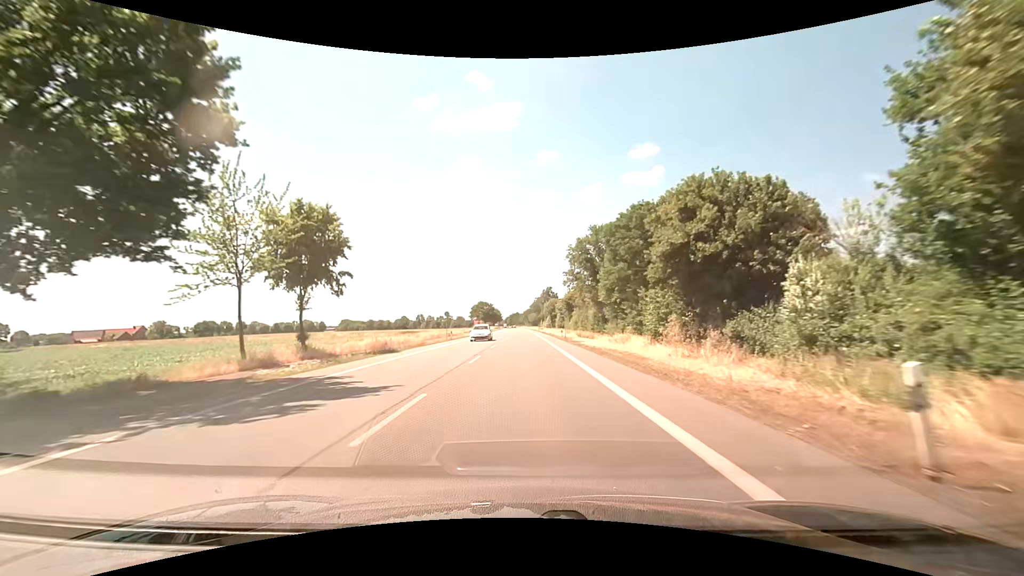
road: primary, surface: asphalt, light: Day
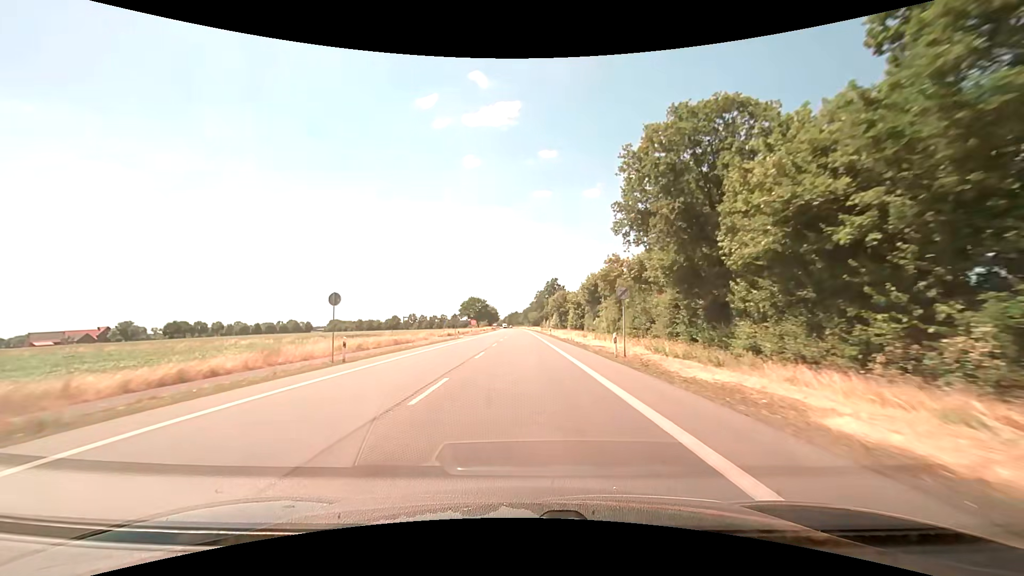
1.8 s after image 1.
(0.0, +32.9) m; 0°
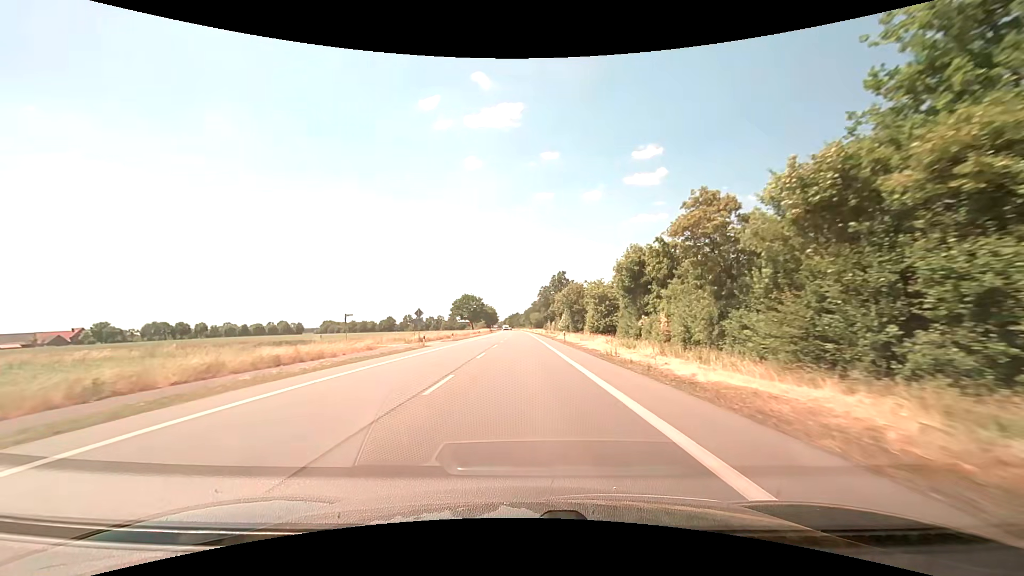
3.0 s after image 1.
(0.0, +22.8) m; 0°
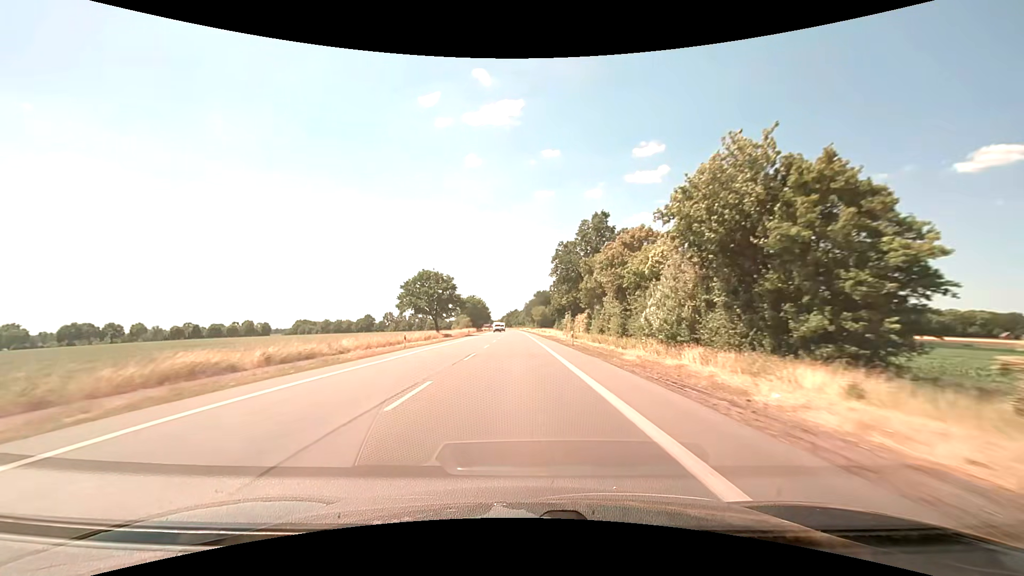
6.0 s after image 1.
(-0.3, +62.1) m; 0°
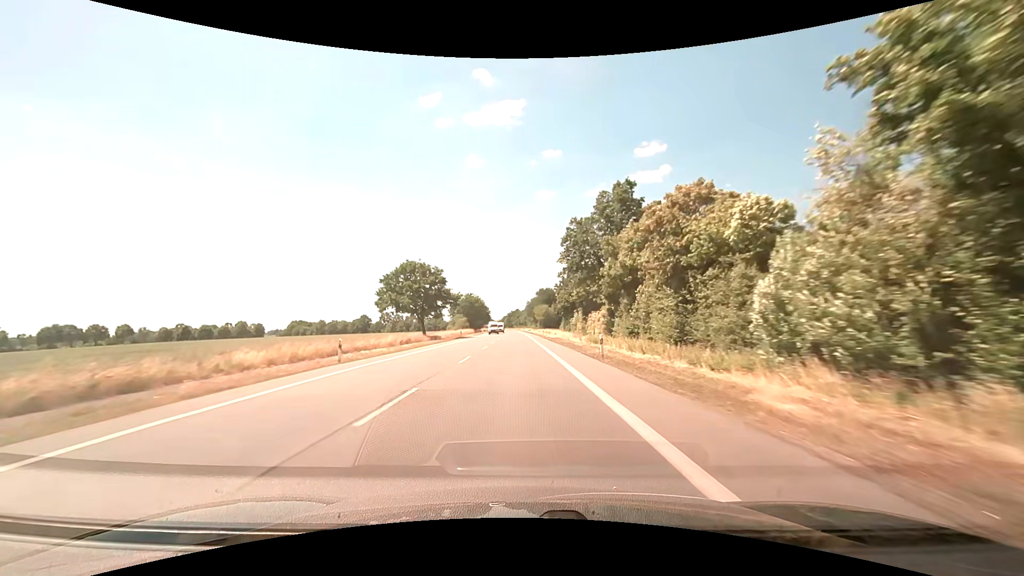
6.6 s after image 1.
(0.0, +13.3) m; 0°
(0, +10) (0, +20) (0, +30) (0, +40) (0, +50) (0, +60) (-1, +70) (-1, +80) (-1, +90) (-1, +100) m
